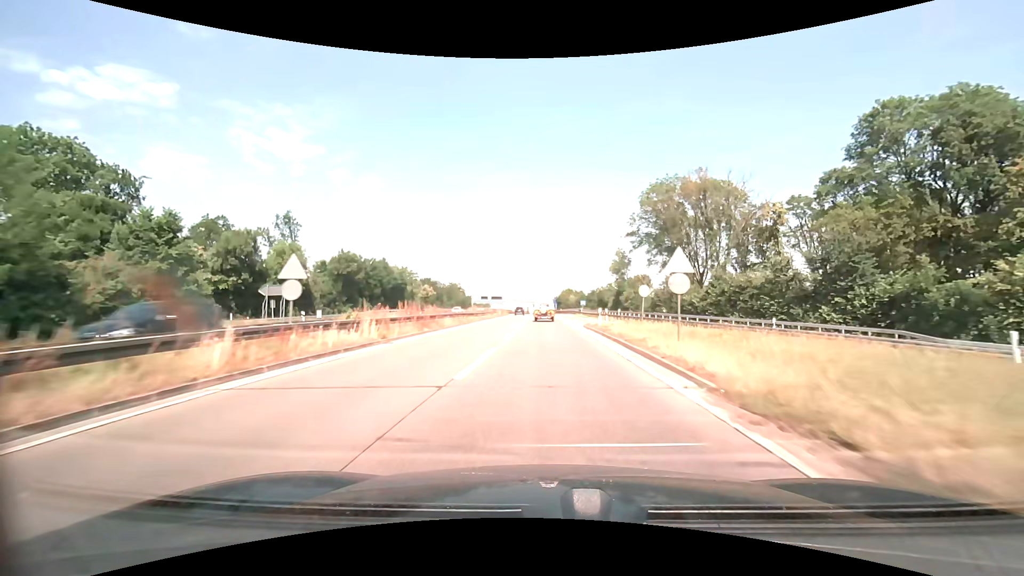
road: trunk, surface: asphalt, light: Day
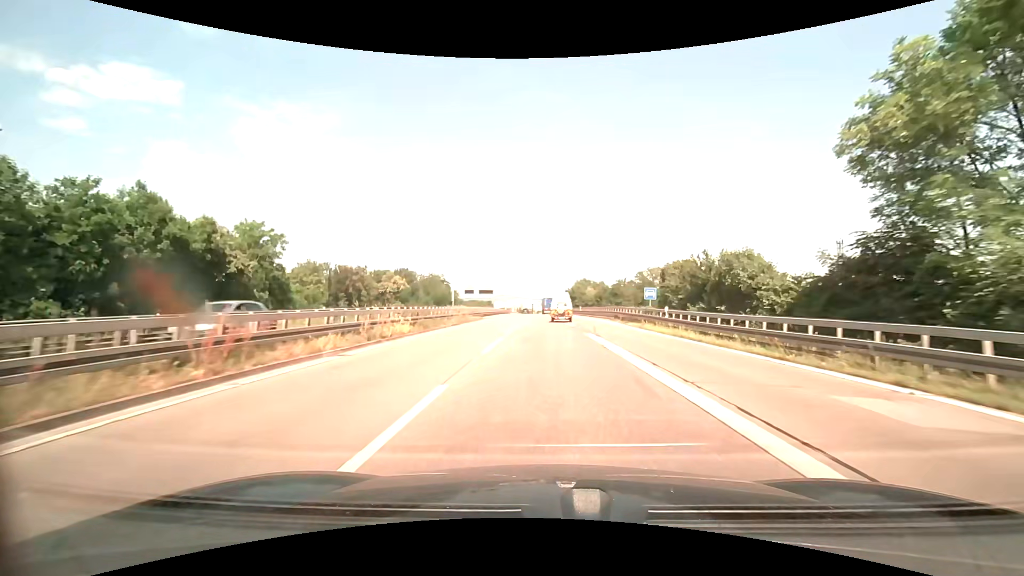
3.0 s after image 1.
(-0.2, +54.6) m; -1°
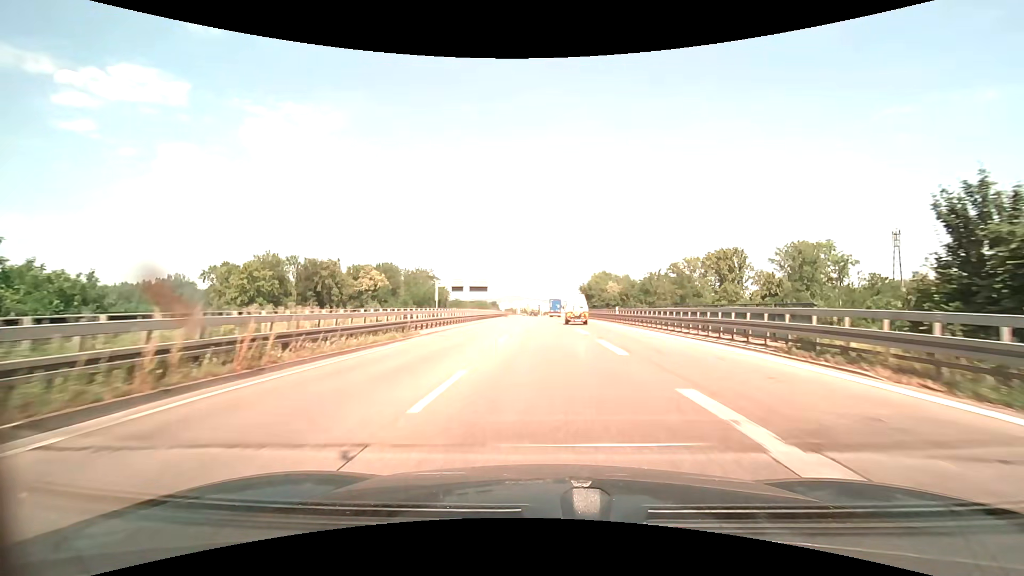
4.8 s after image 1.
(-0.3, +31.7) m; -1°
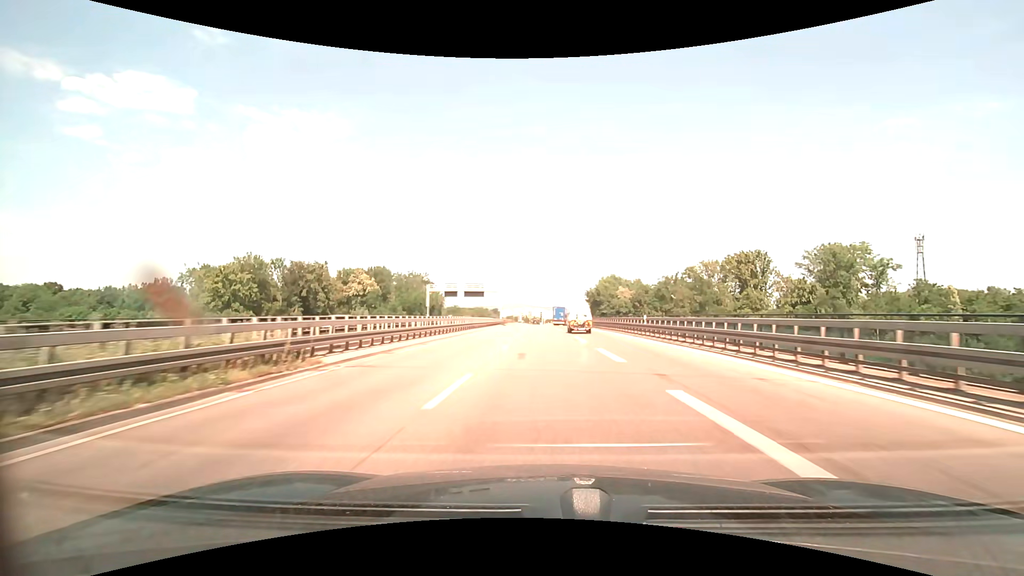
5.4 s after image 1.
(0.0, +11.6) m; 0°
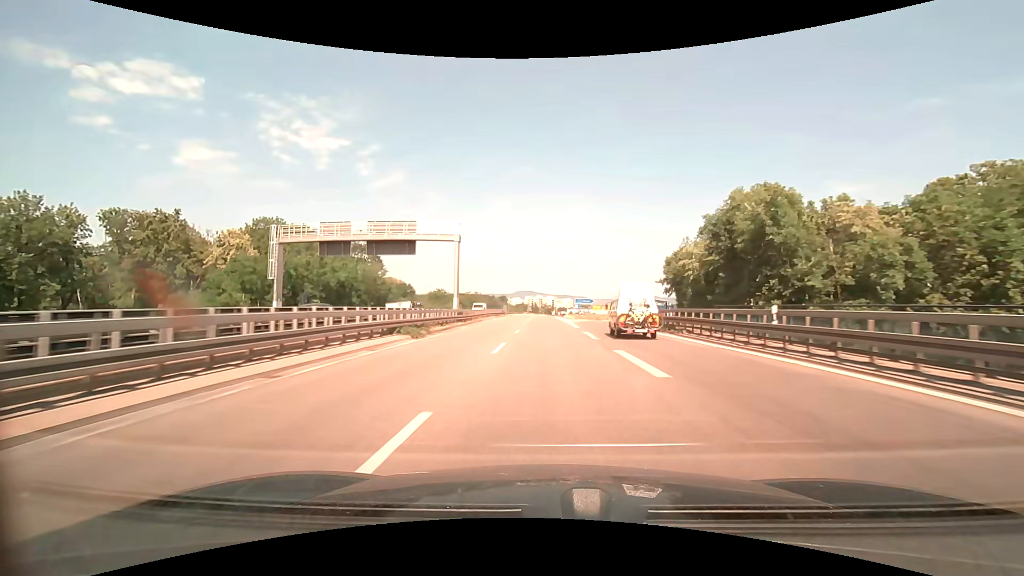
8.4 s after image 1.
(-0.5, +65.6) m; -1°
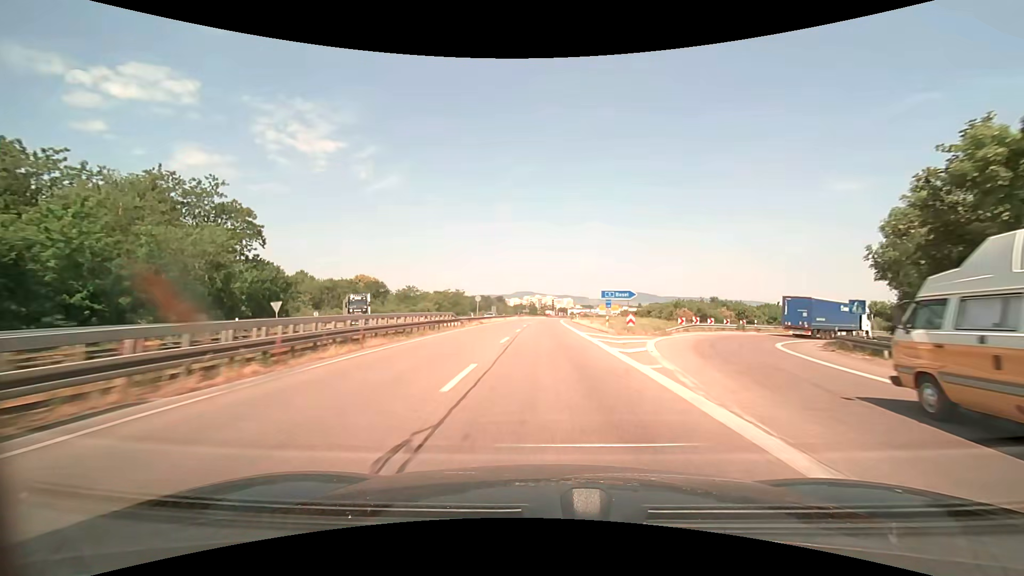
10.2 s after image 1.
(+0.1, +42.3) m; 0°
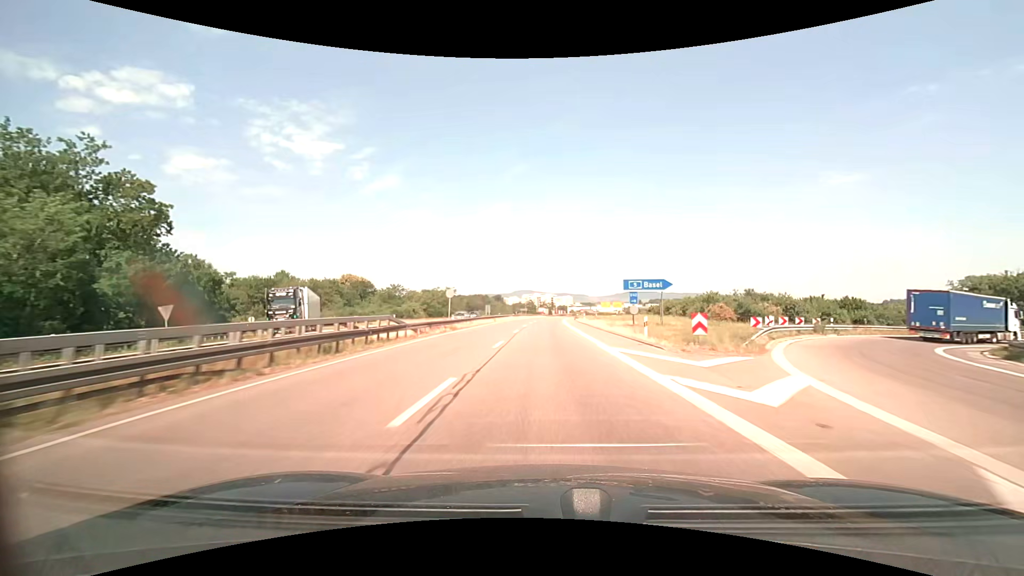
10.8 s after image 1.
(+0.1, +14.5) m; 0°
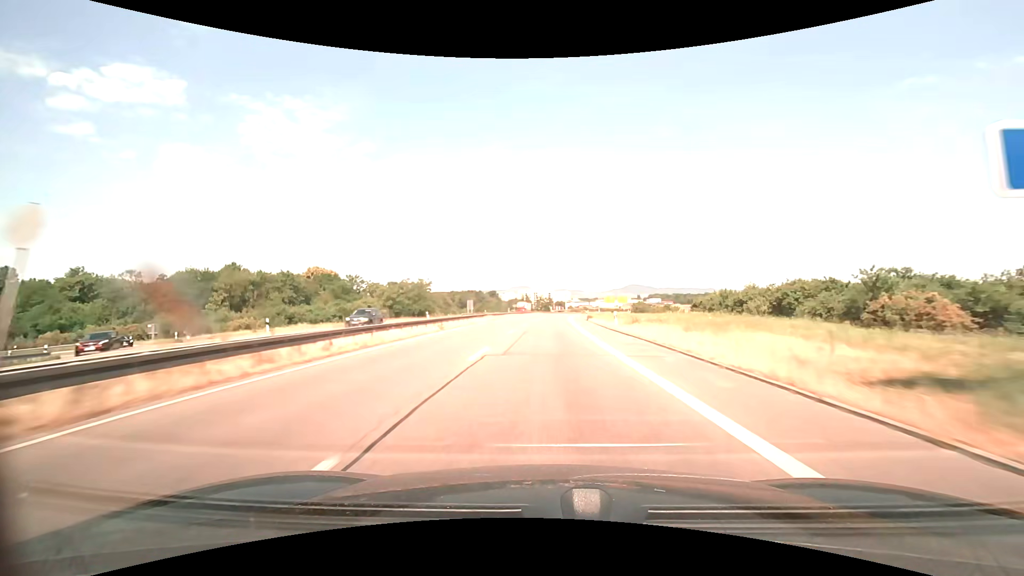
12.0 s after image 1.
(+0.1, +29.3) m; 0°
(0, +10) (0, +20) (0, +30) (0, +40) (+1, +50) (+1, +60) (+2, +70) (+2, +80) (+3, +90) (+4, +100) m
